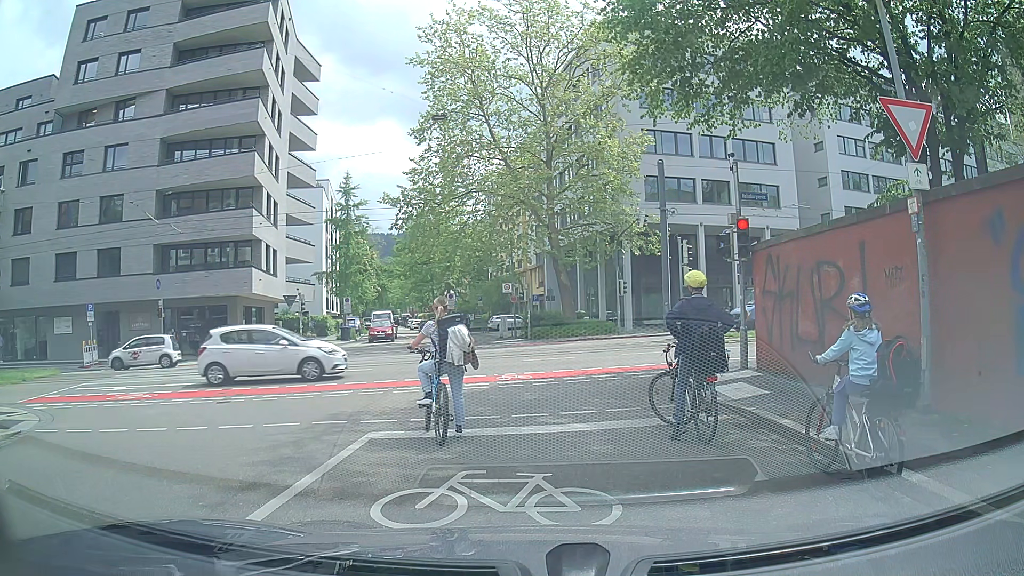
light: Day
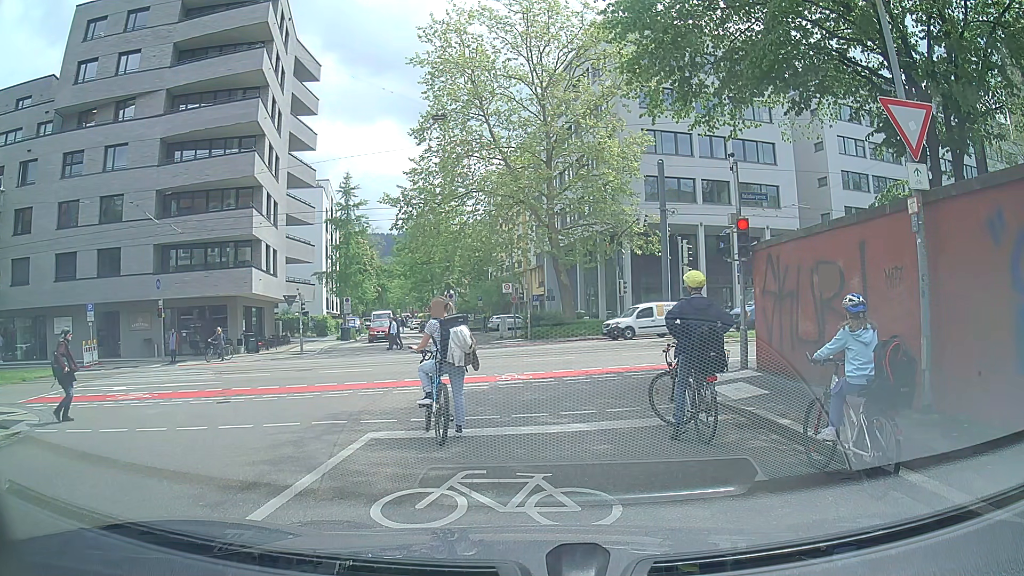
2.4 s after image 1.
(0.0, 0.0) m; 0°
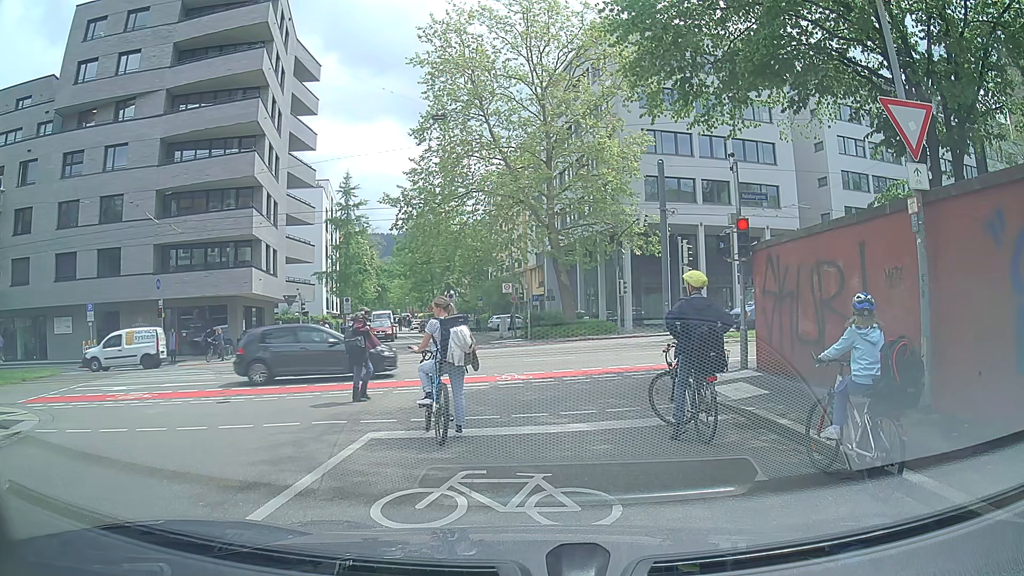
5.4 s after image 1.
(0.0, 0.0) m; 0°
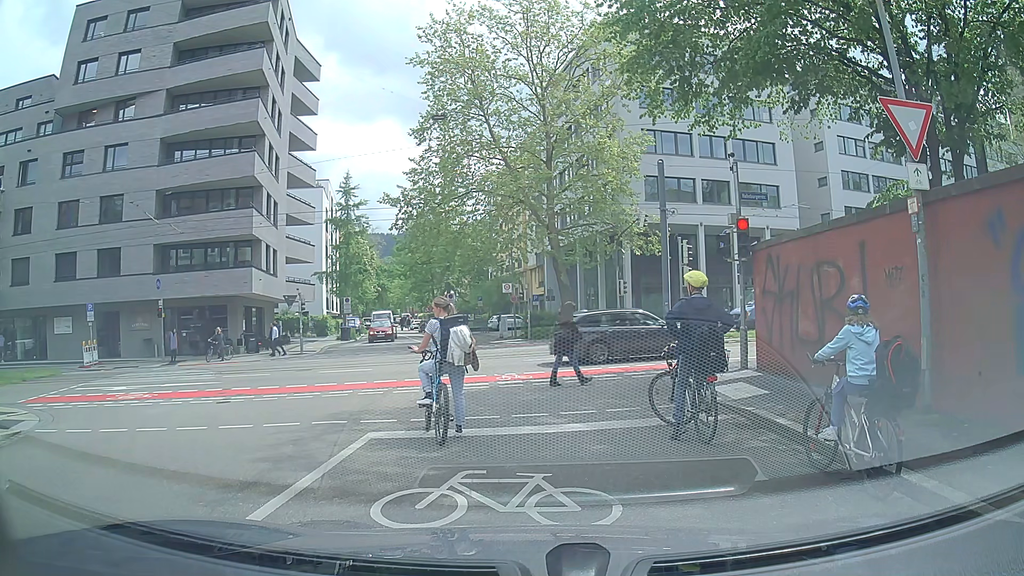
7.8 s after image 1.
(0.0, 0.0) m; 0°
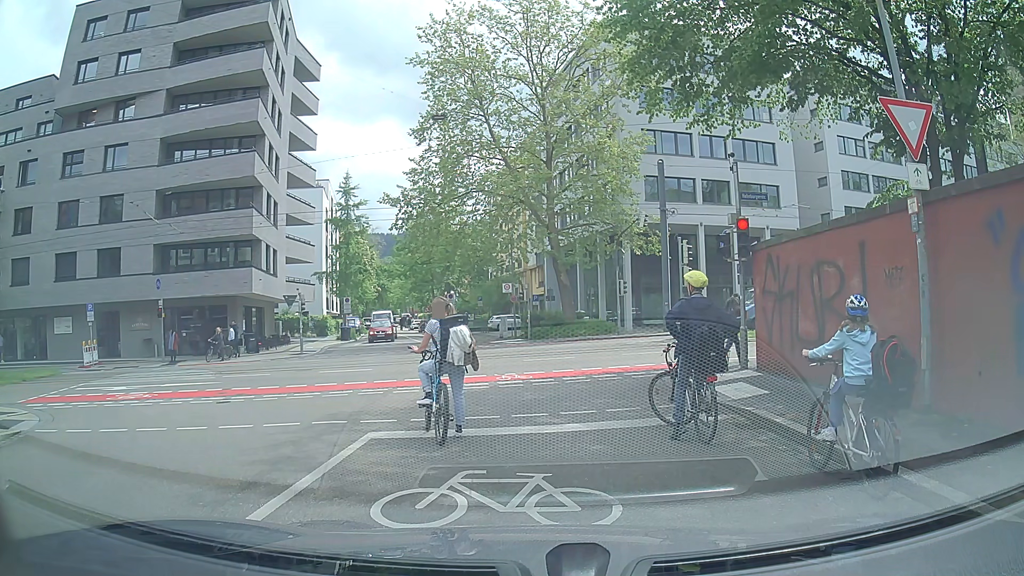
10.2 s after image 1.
(0.0, 0.0) m; 0°
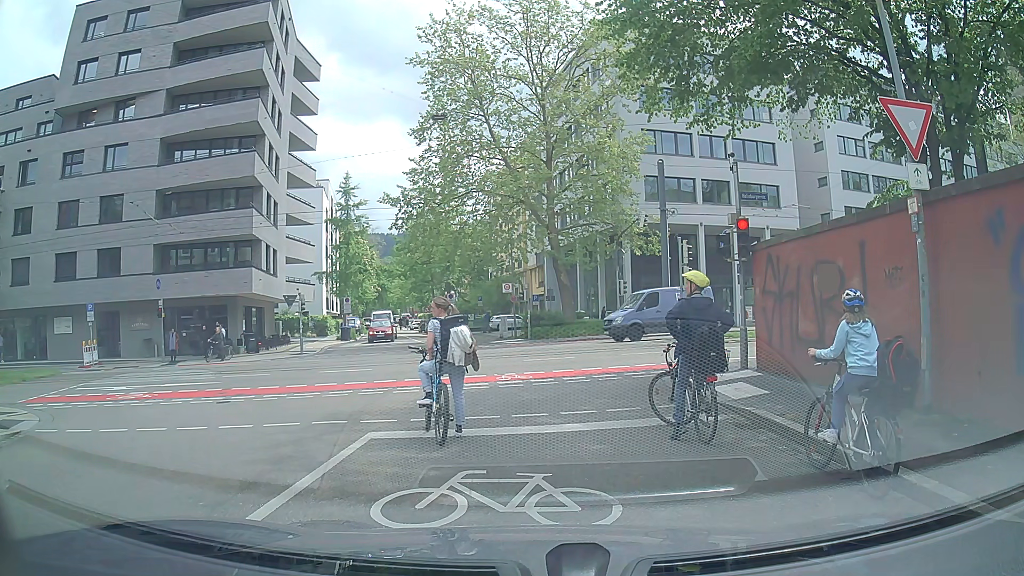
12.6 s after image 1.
(0.0, 0.0) m; 0°
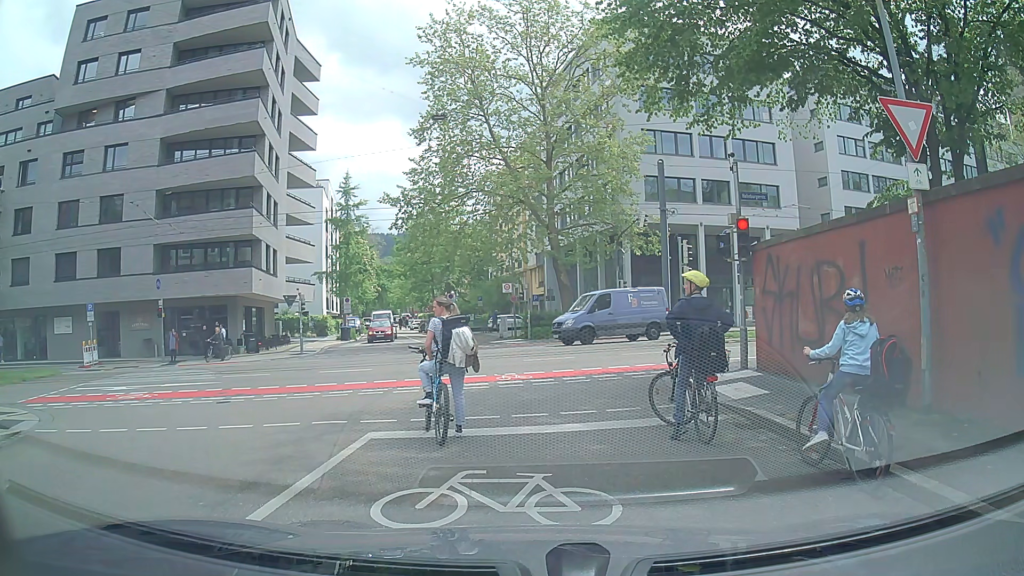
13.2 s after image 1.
(0.0, 0.0) m; 0°
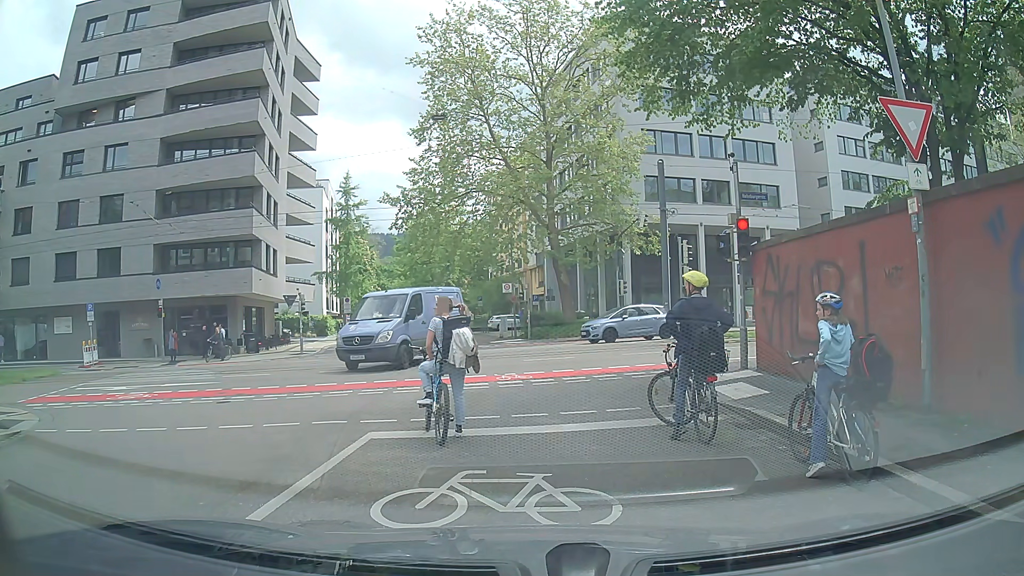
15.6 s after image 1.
(0.0, 0.0) m; 0°
